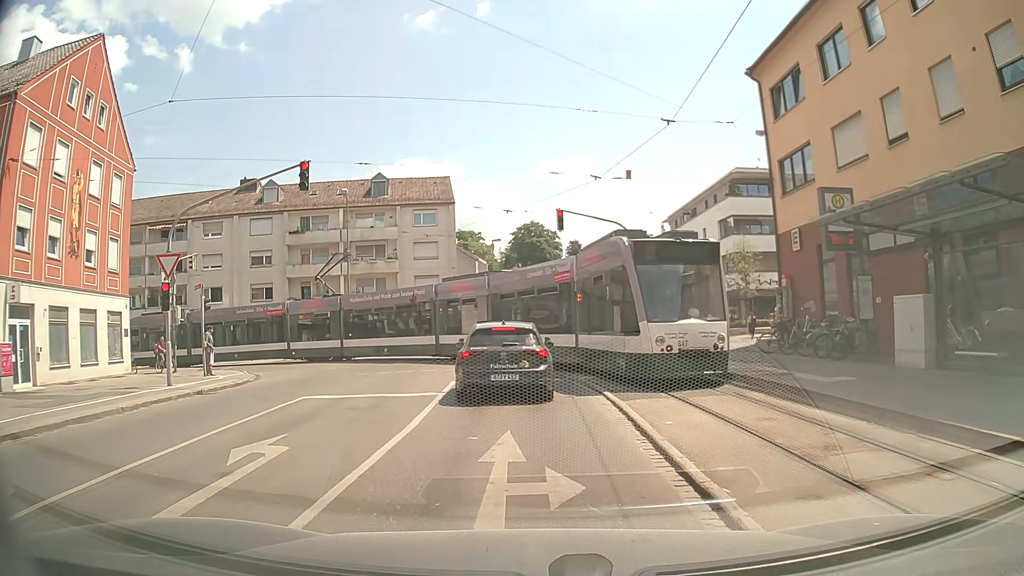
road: tertiary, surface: asphalt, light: Day
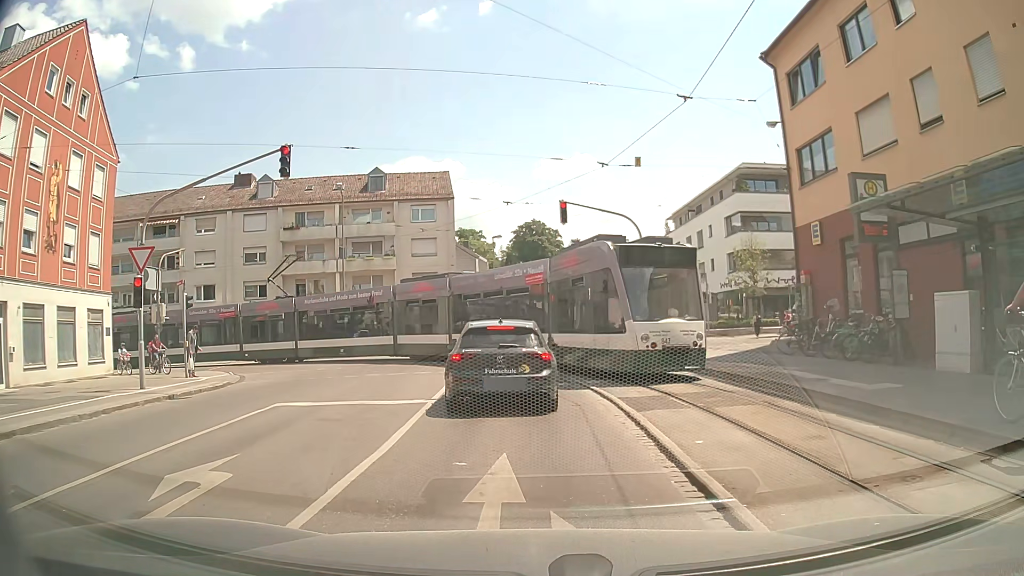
(0.0, +1.6) m; +1°
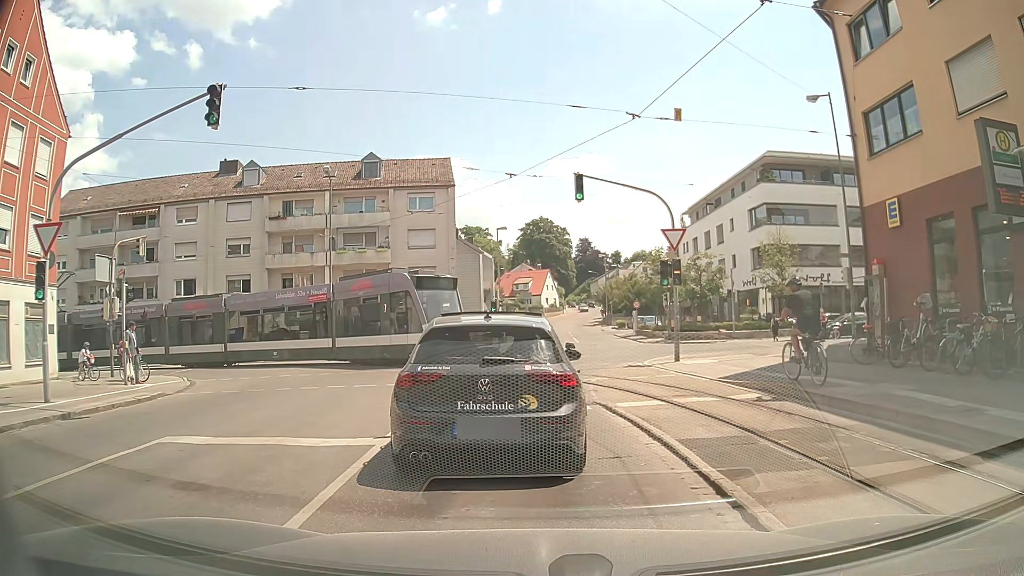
(-0.1, +4.3) m; -2°
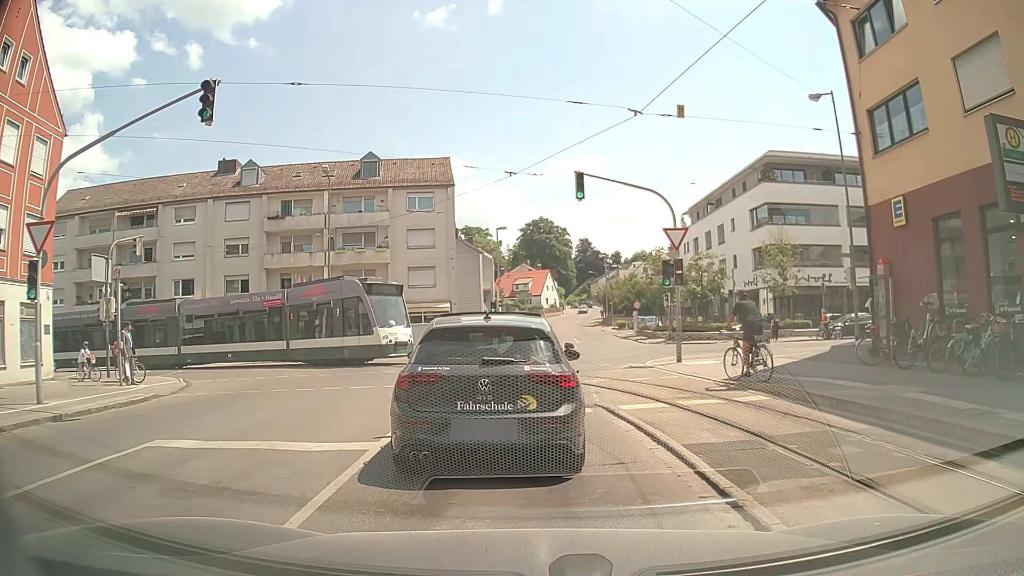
(0.0, +0.3) m; 0°
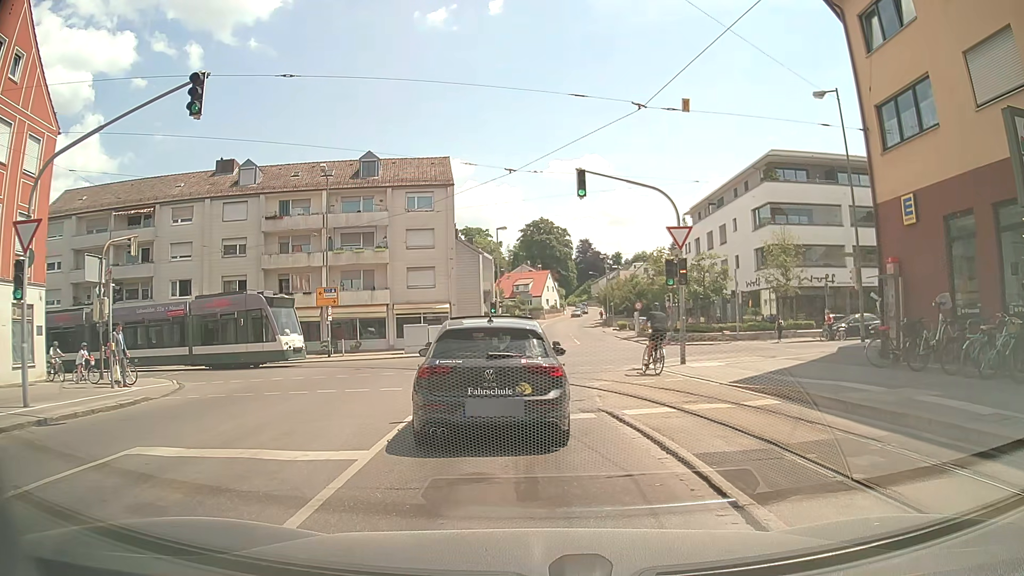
(0.0, +0.5) m; 0°
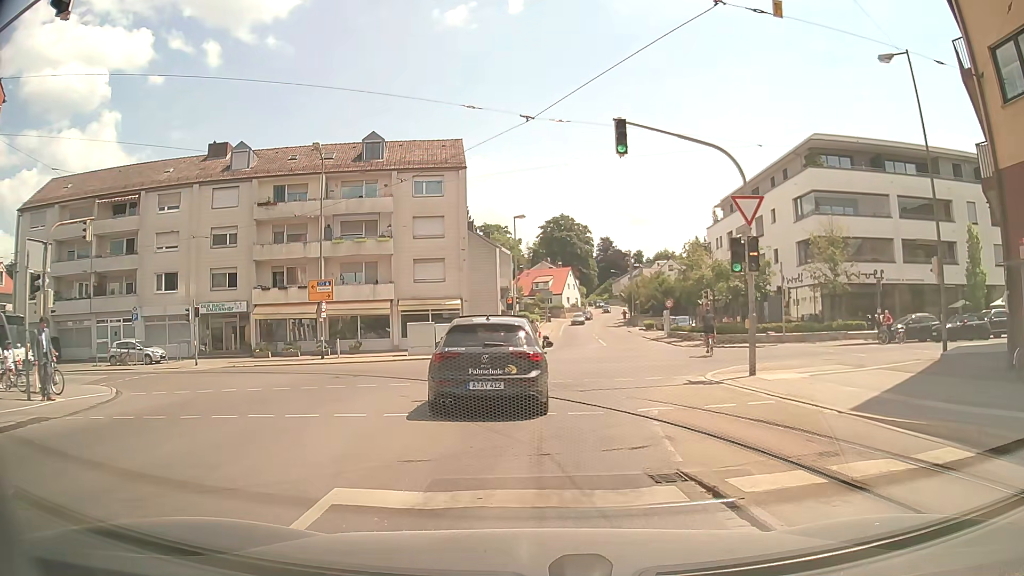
(0.0, +5.1) m; -3°
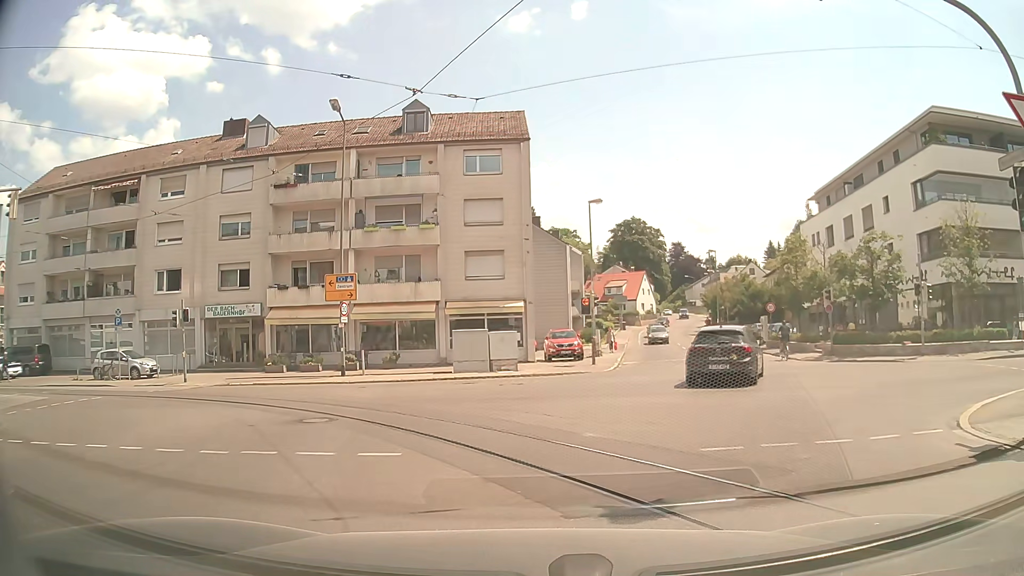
(0.0, +8.3) m; -4°
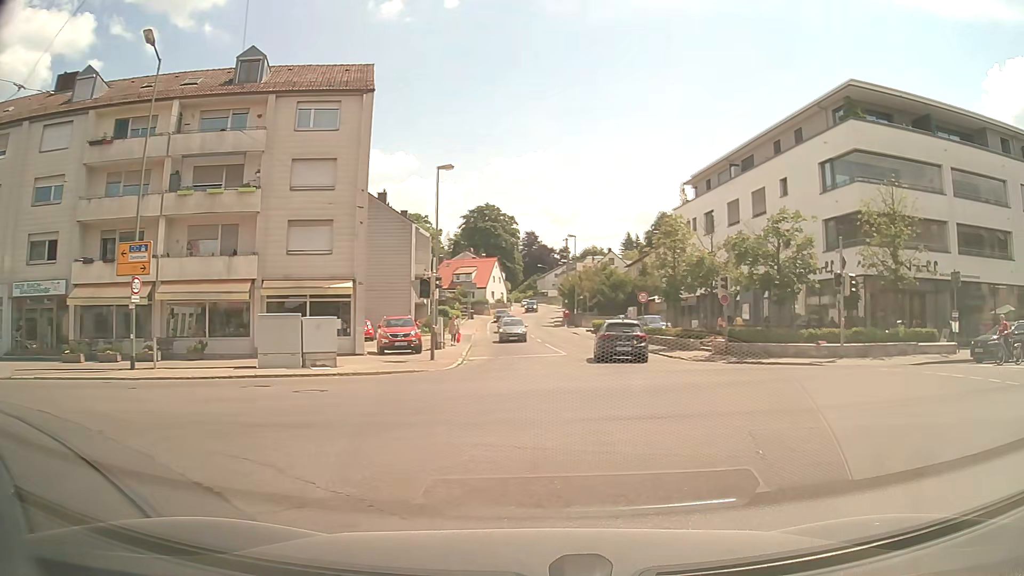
(+0.5, +5.7) m; +12°
